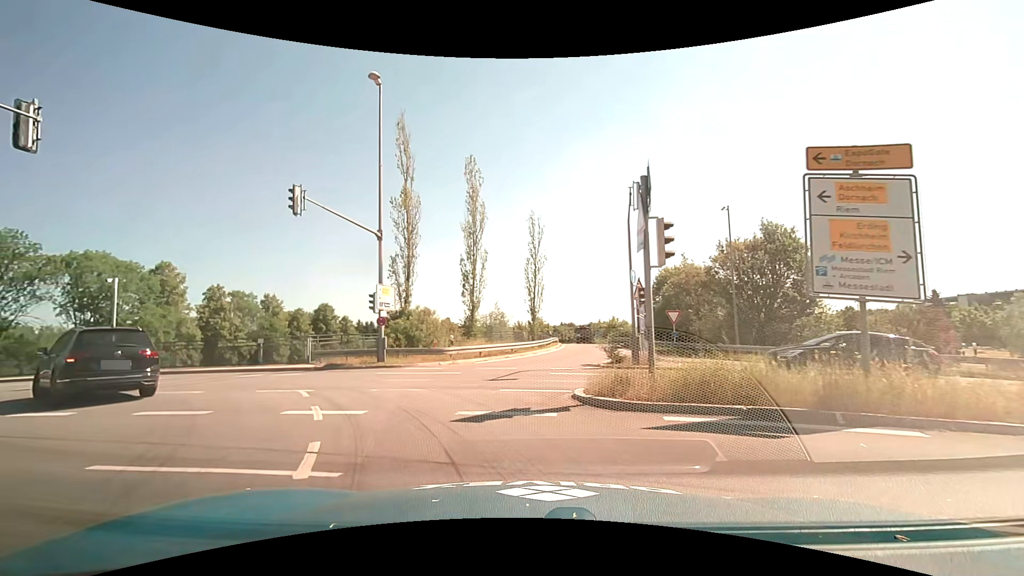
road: motorway_link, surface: asphalt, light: Day
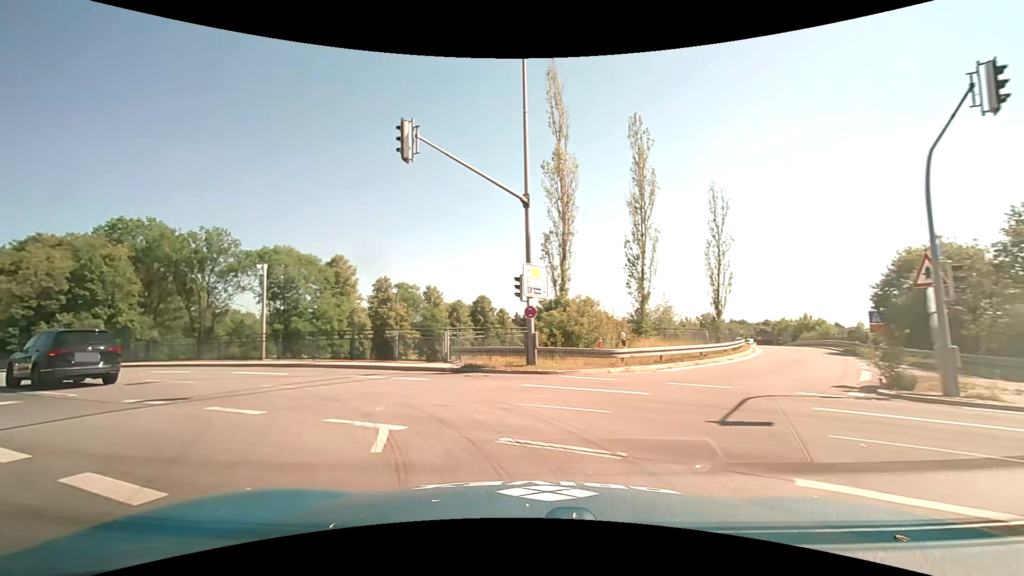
(-0.8, +5.8) m; -17°
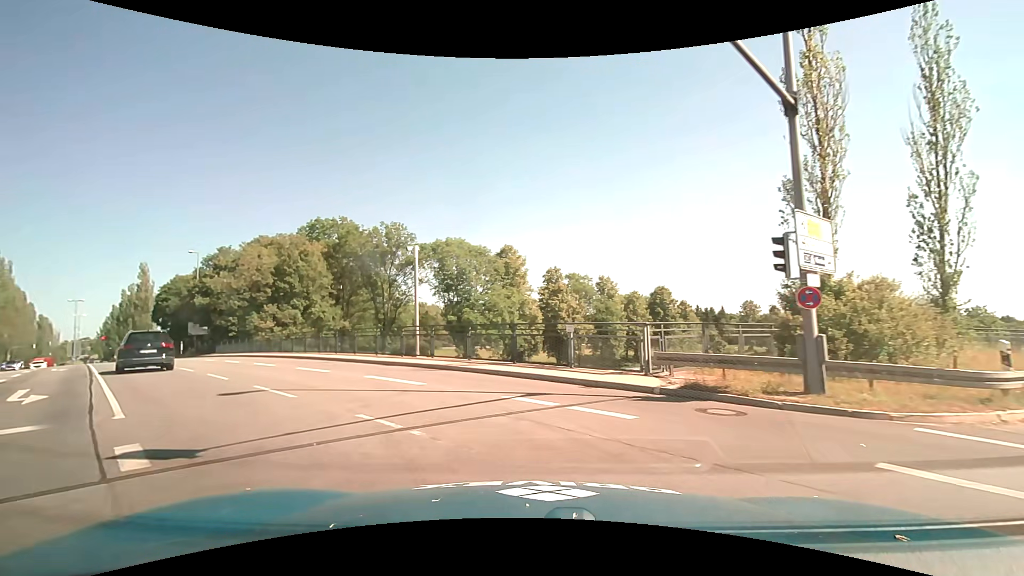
(-1.1, +6.3) m; -20°
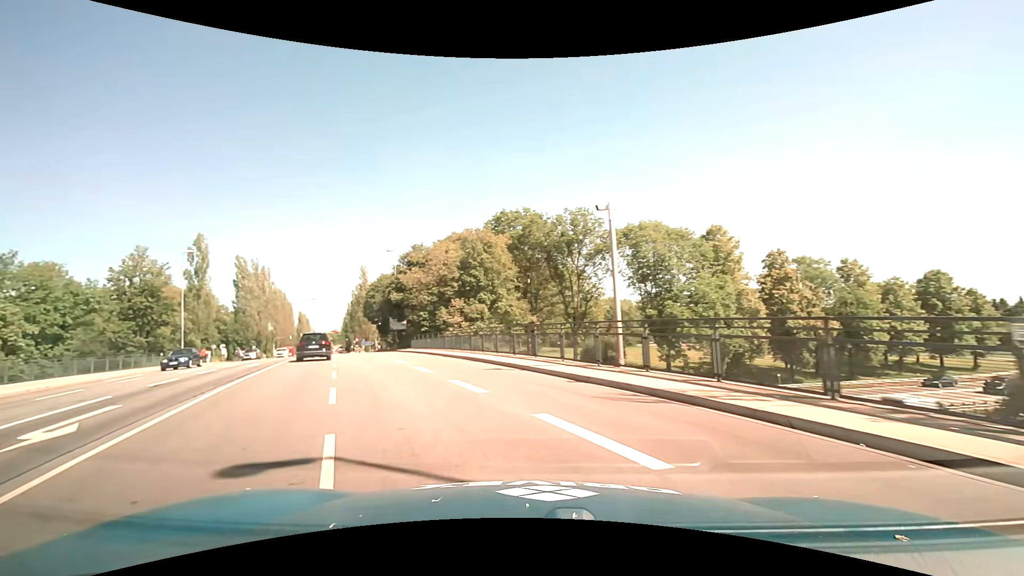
(-1.2, +7.3) m; -22°
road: secondary
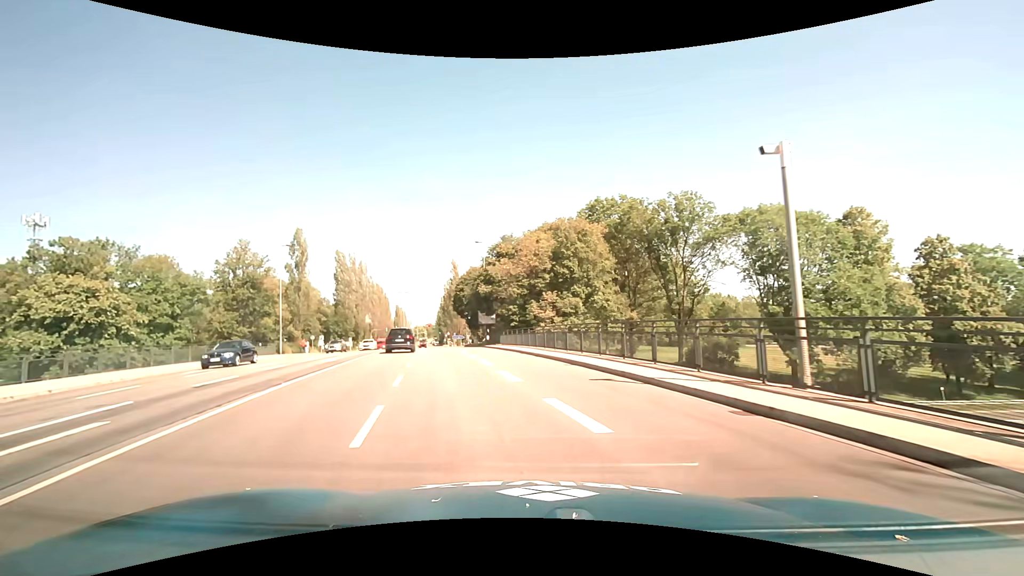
(-0.4, +4.2) m; -9°
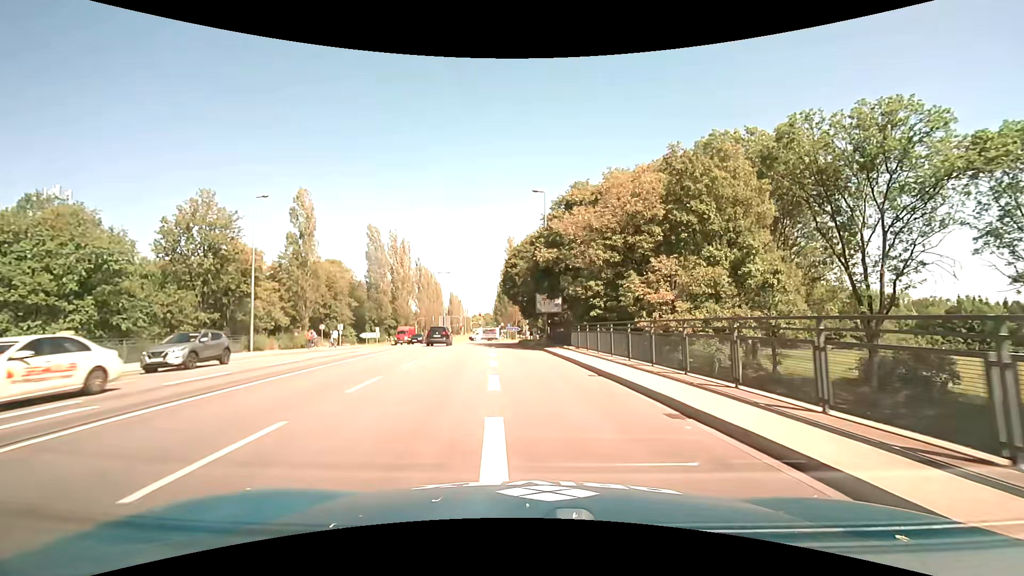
(-1.7, +20.2) m; -7°
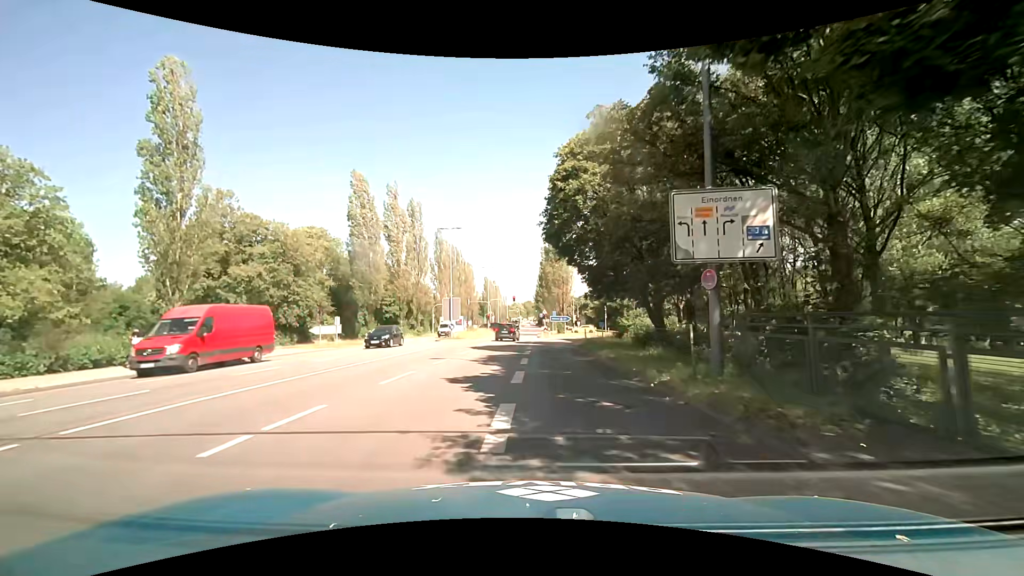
(-1.5, +29.1) m; -5°
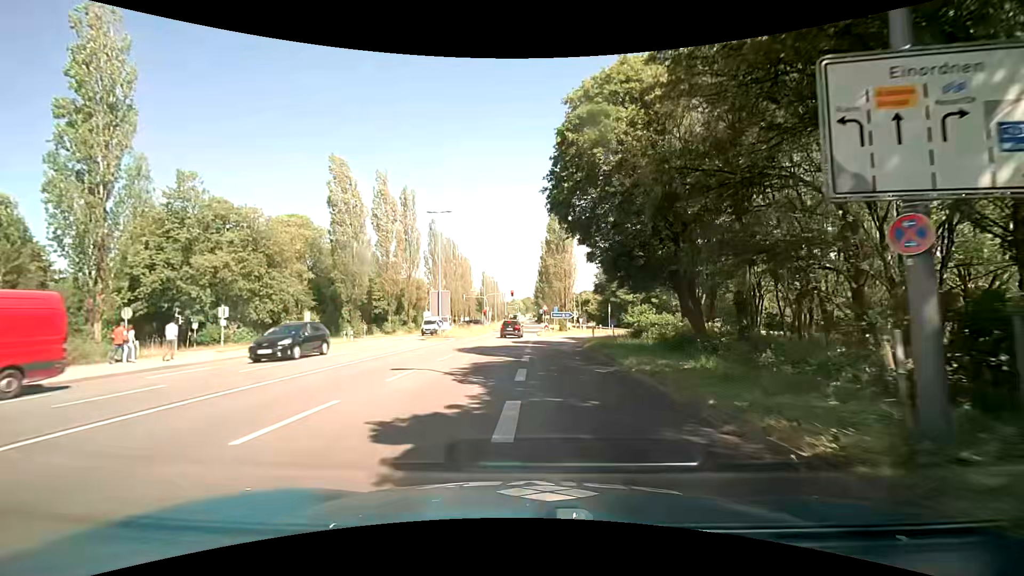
(0.0, +5.6) m; -1°
(0, +10) (+1, +20) (+1, +30) (+3, +40) (+5, +50) (+10, +58) (+16, +66) (+24, +72) (+34, +75) (+44, +75) m
